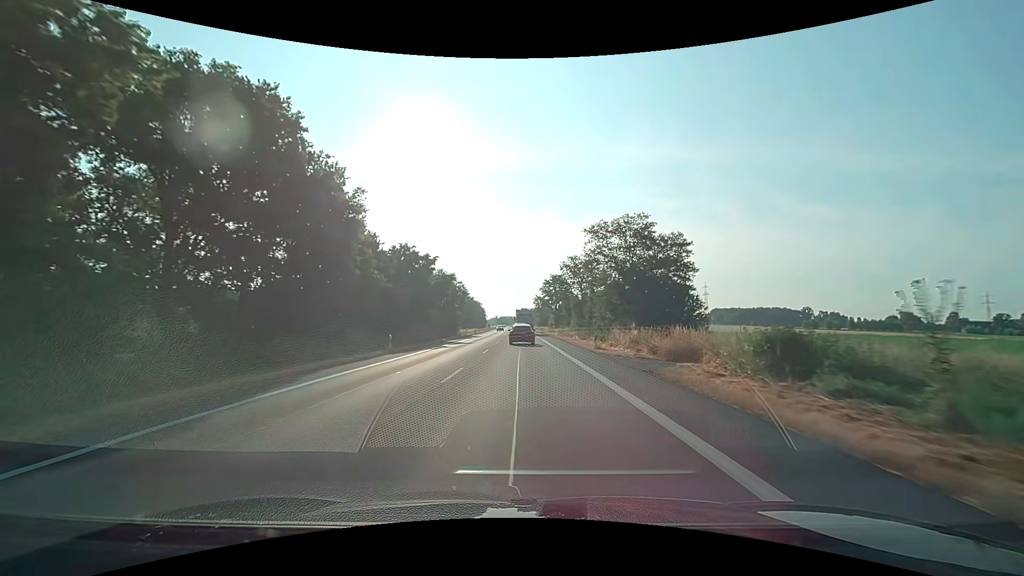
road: primary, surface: asphalt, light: Day
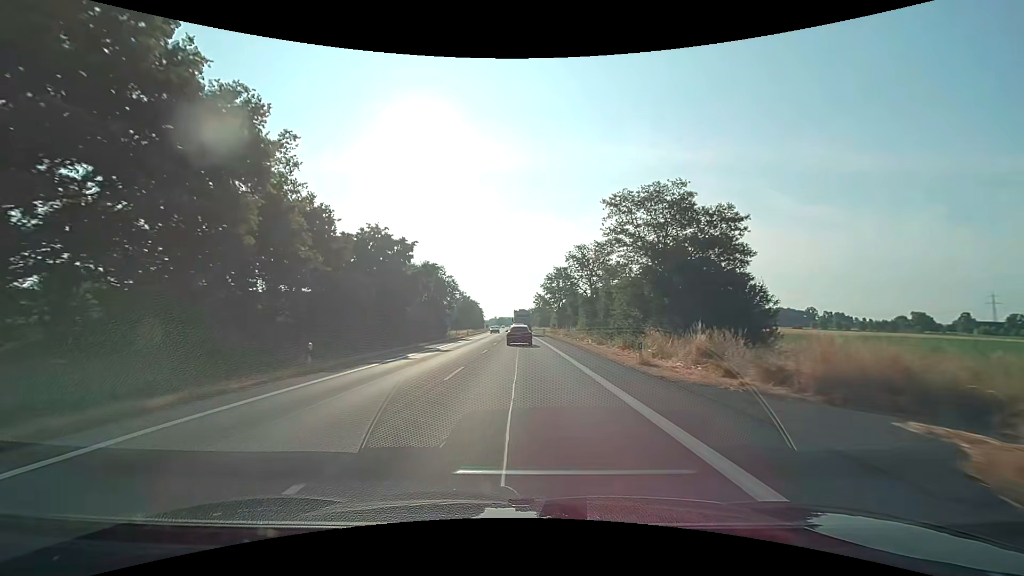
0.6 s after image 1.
(0.0, +11.3) m; 0°
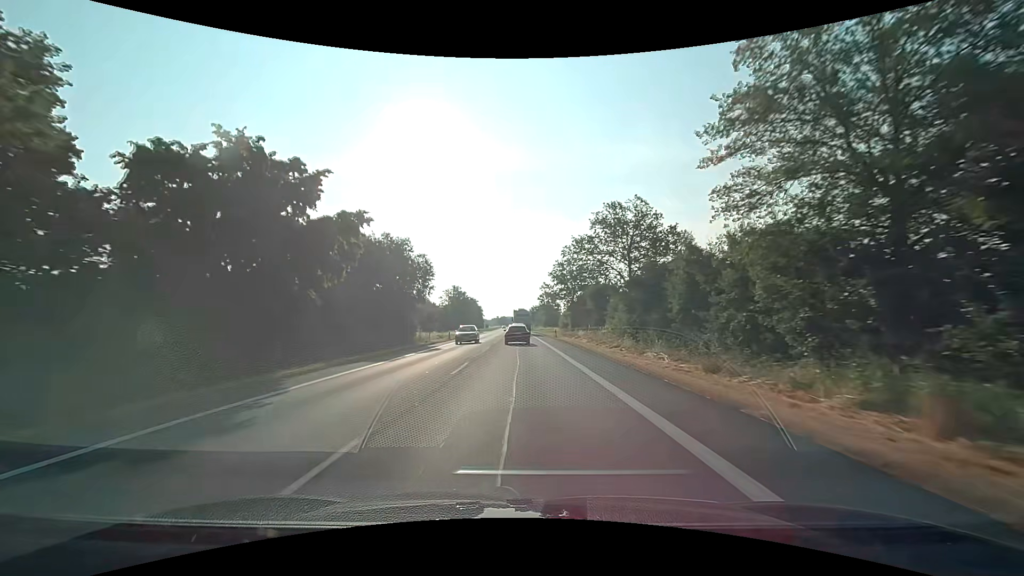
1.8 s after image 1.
(-0.1, +22.5) m; 0°
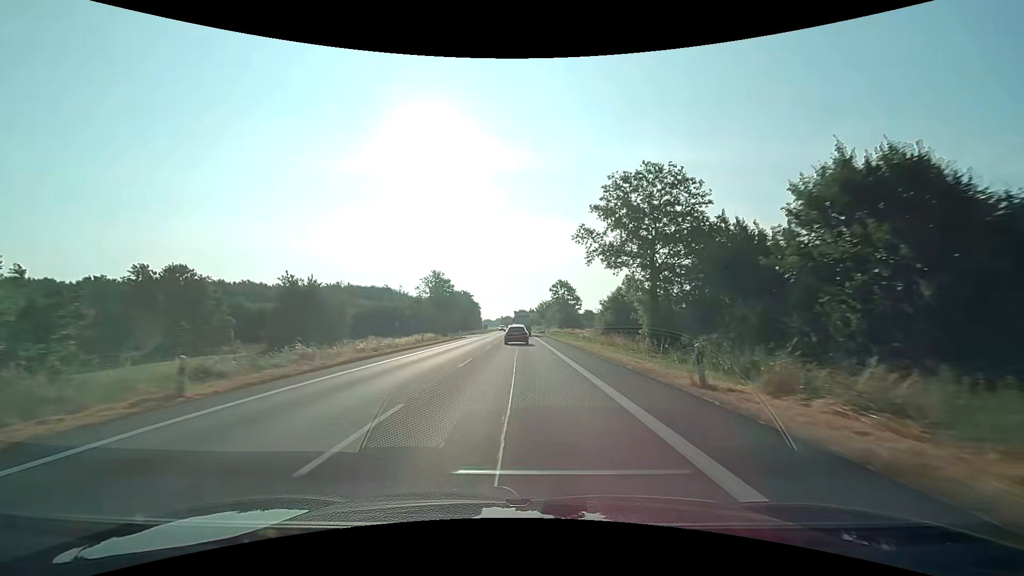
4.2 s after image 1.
(-0.3, +45.5) m; -1°
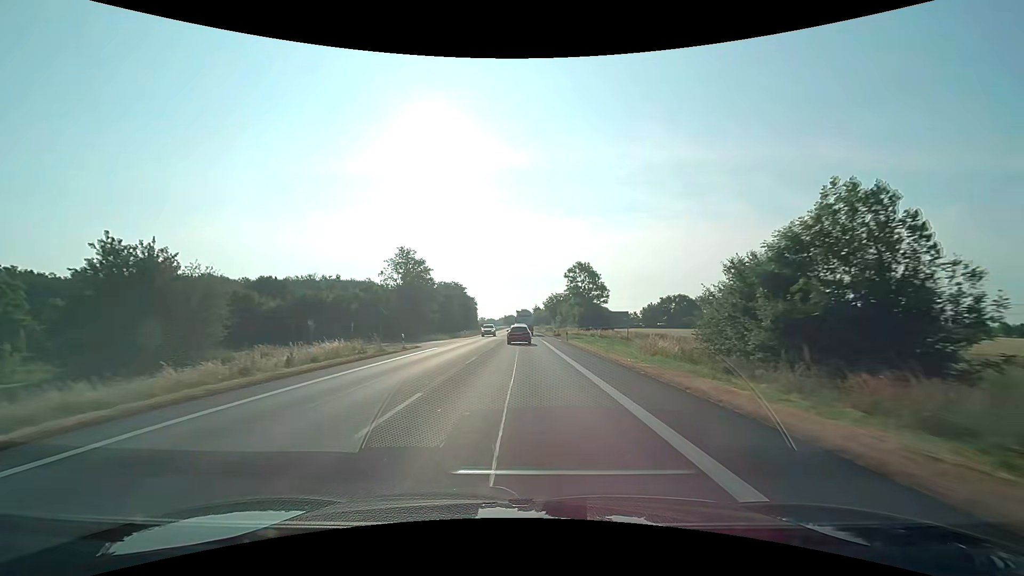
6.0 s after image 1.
(-0.1, +34.8) m; 0°
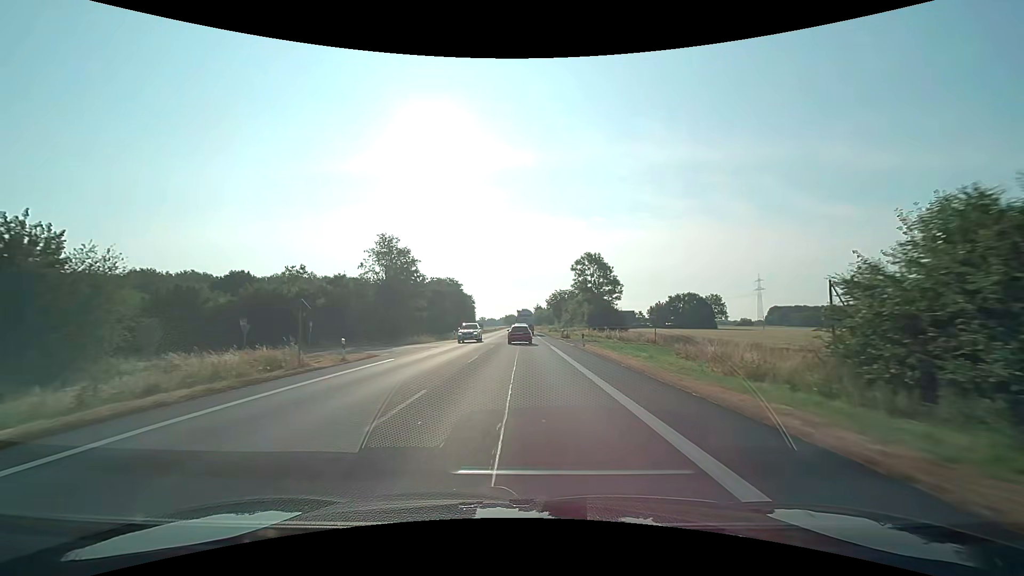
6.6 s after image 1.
(0.0, +11.6) m; 0°
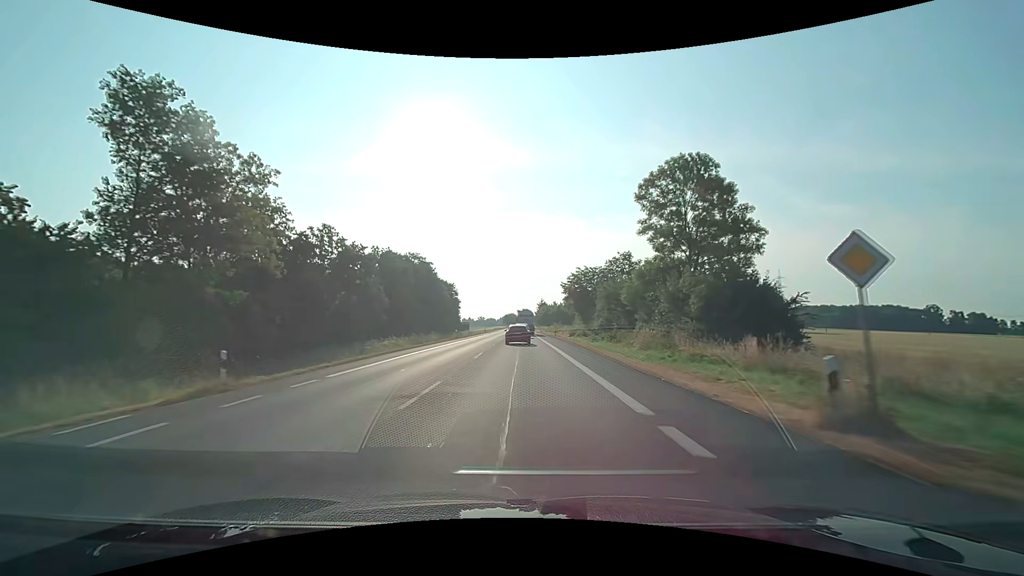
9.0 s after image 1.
(-0.1, +46.3) m; 0°
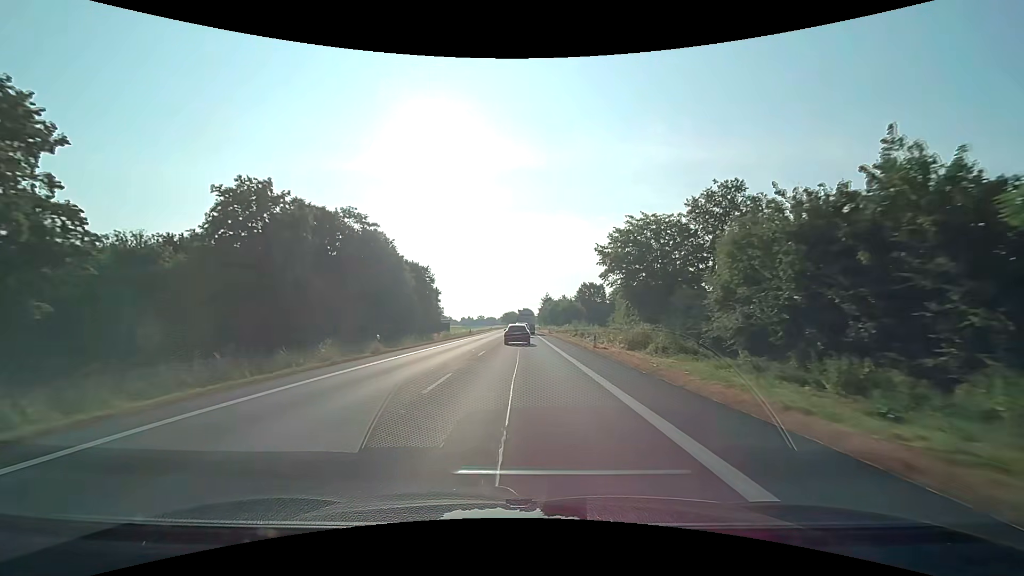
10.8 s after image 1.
(-0.1, +34.1) m; 0°
(0, +10) (0, +20) (0, +30) (0, +40) (0, +50) (0, +60) (0, +70) (0, +80) (0, +90) (0, +100) m
